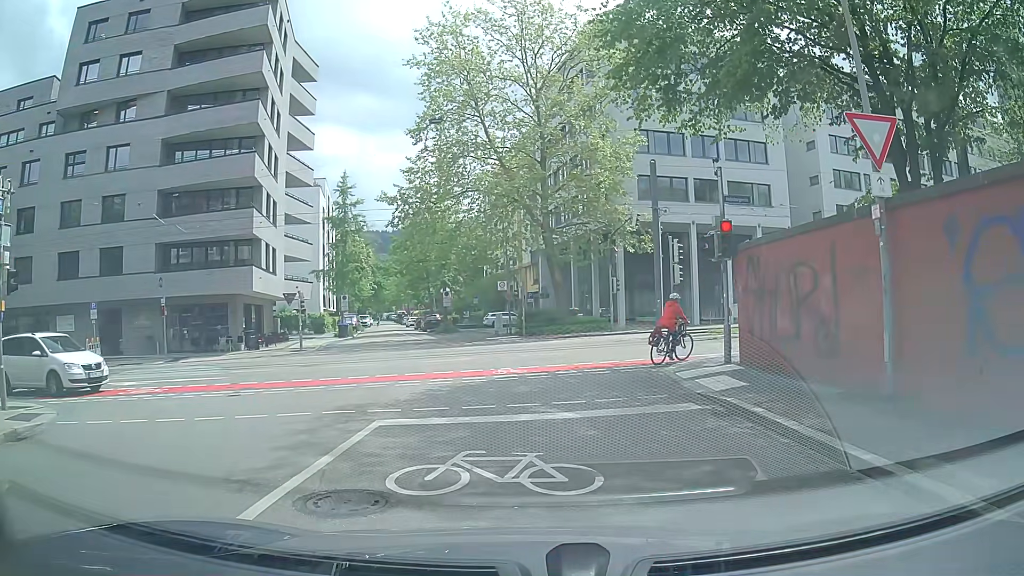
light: Day
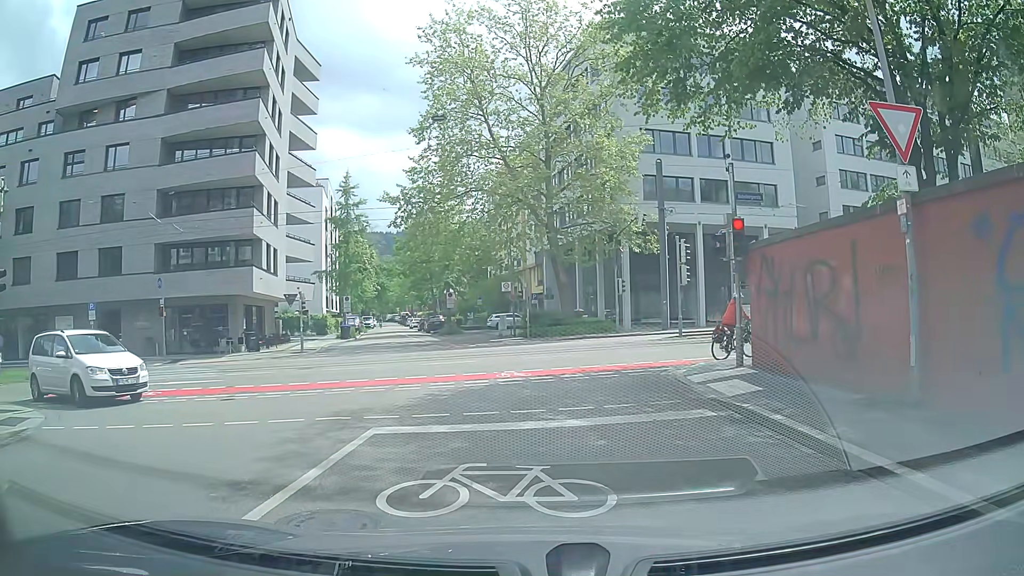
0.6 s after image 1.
(0.0, +0.5) m; 0°
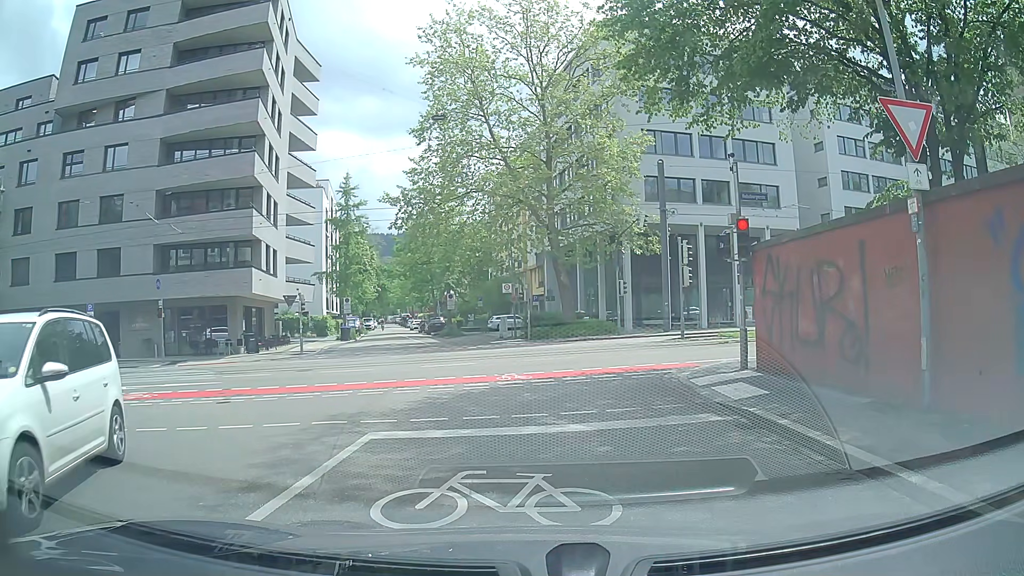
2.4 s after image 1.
(0.0, +0.3) m; 0°
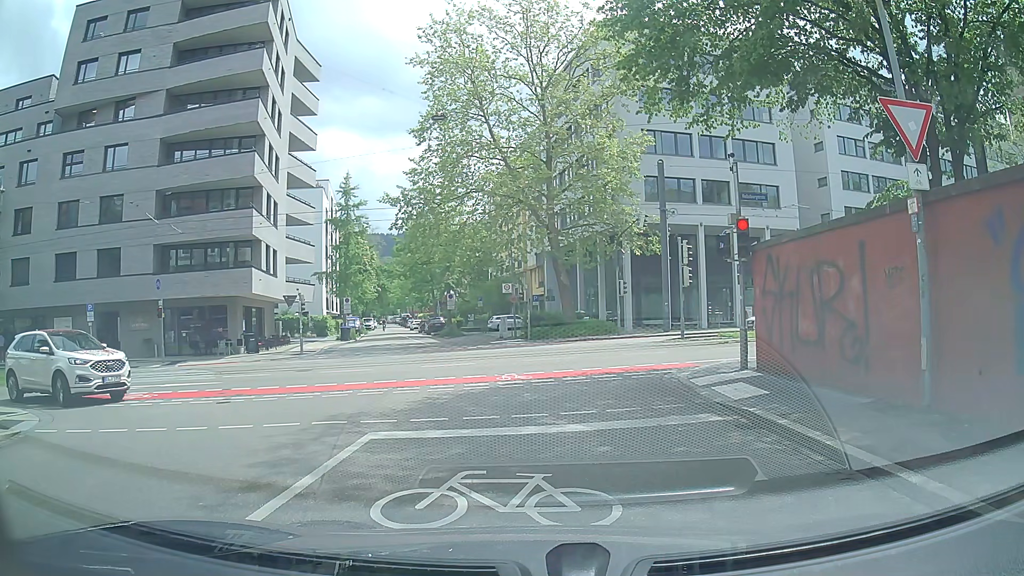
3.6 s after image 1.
(0.0, 0.0) m; 0°
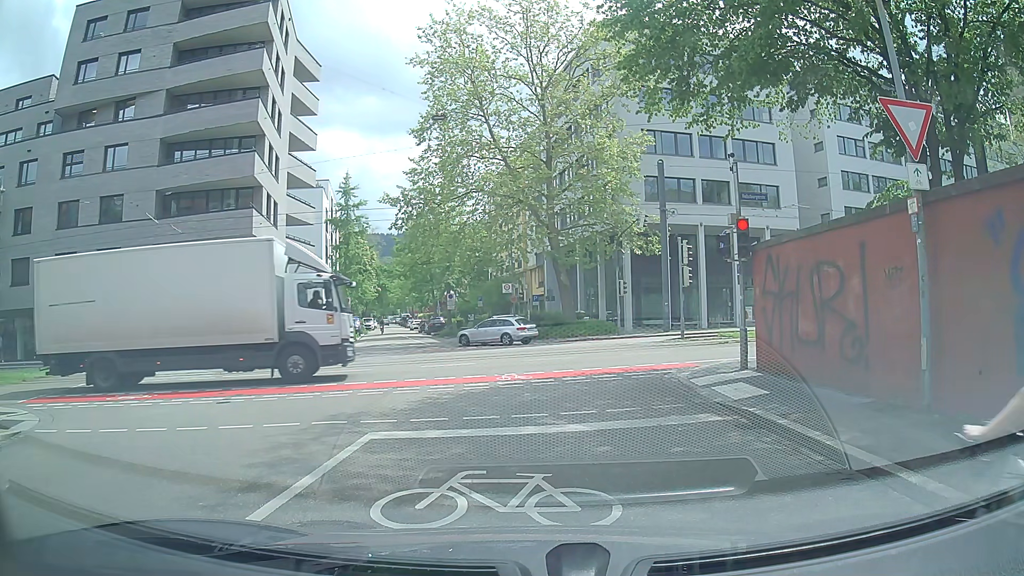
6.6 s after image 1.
(0.0, 0.0) m; 0°
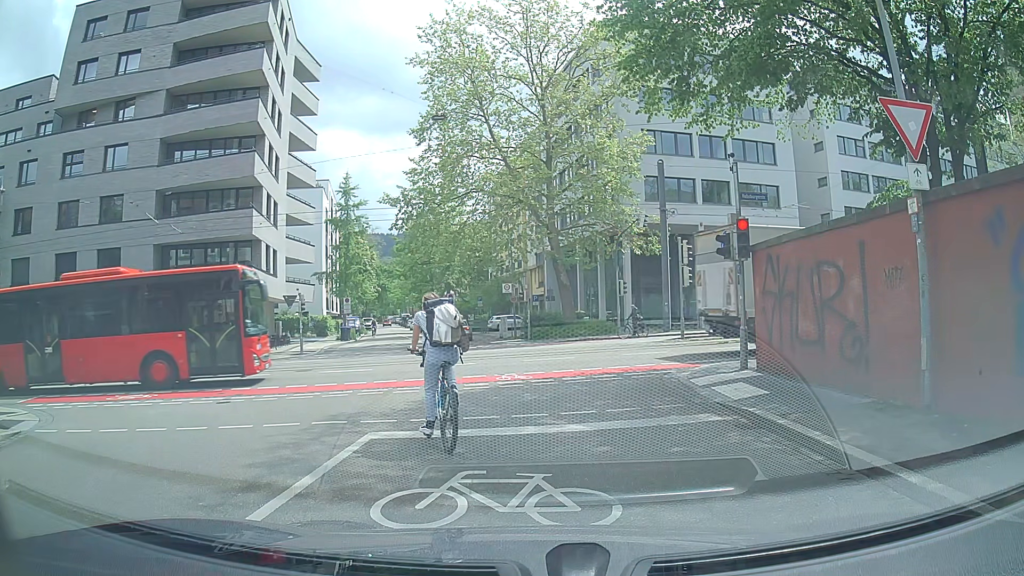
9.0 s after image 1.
(0.0, 0.0) m; 0°
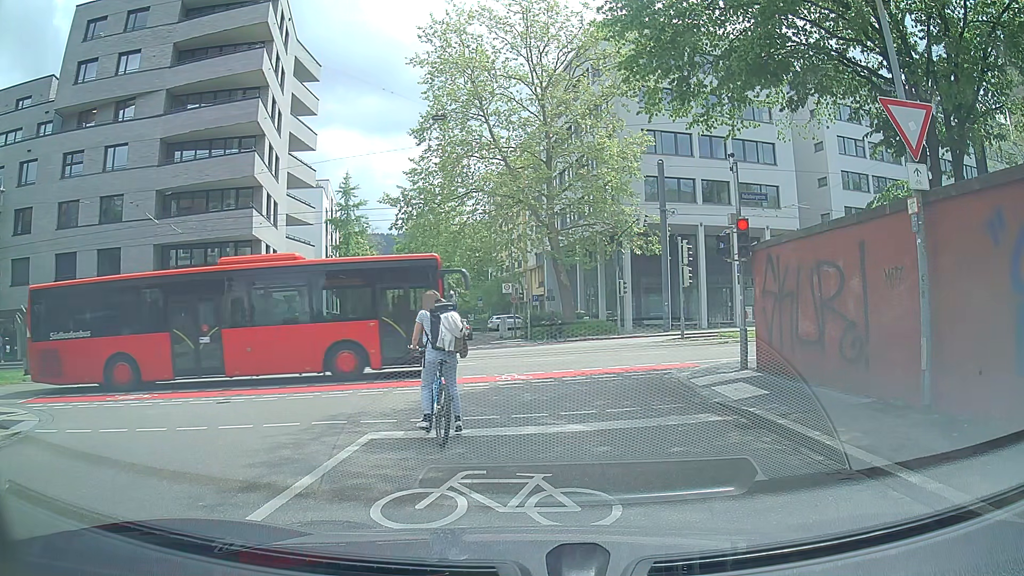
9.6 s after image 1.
(0.0, 0.0) m; 0°
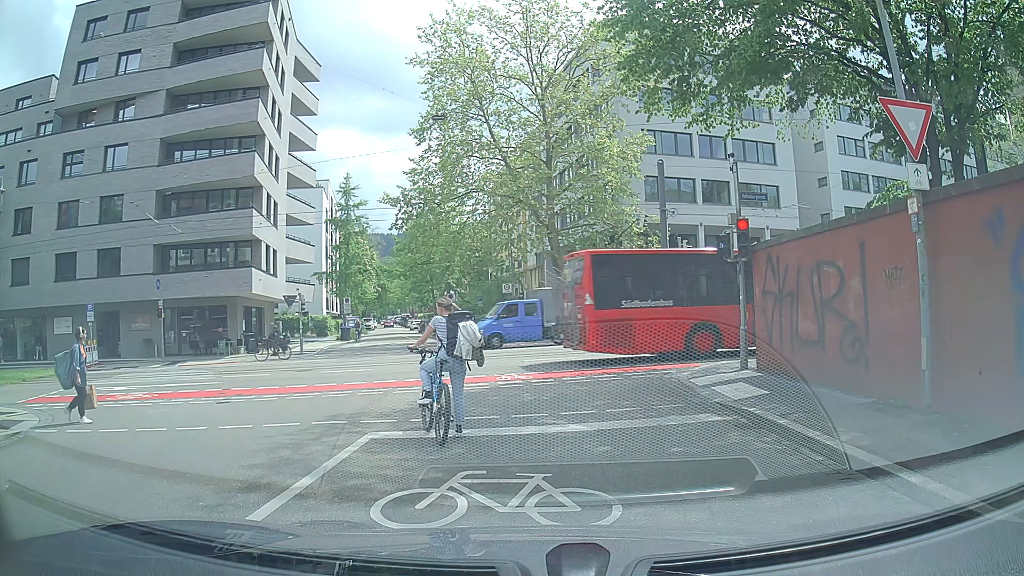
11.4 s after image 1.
(0.0, 0.0) m; 0°
